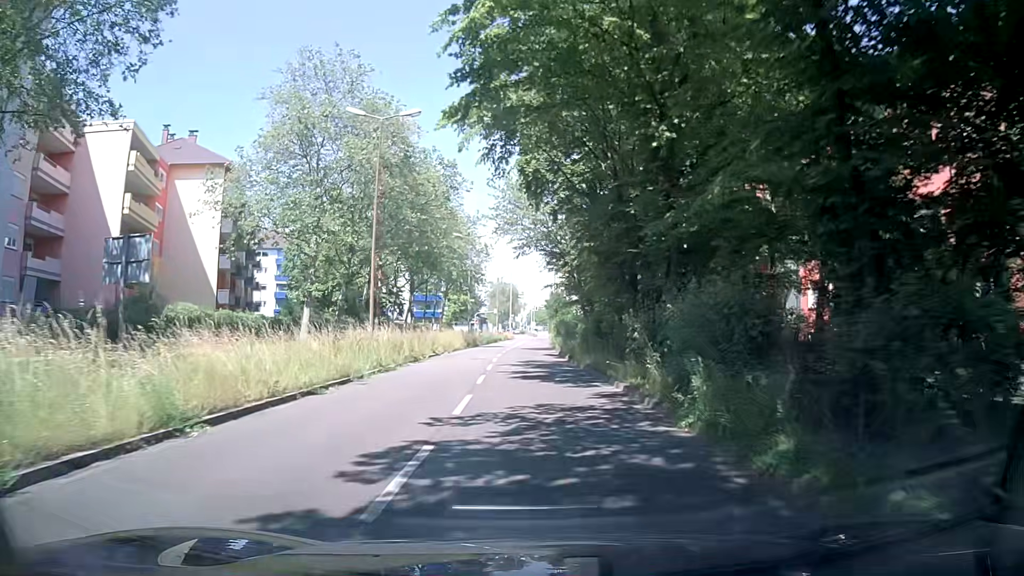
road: secondary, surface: asphalt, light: Day
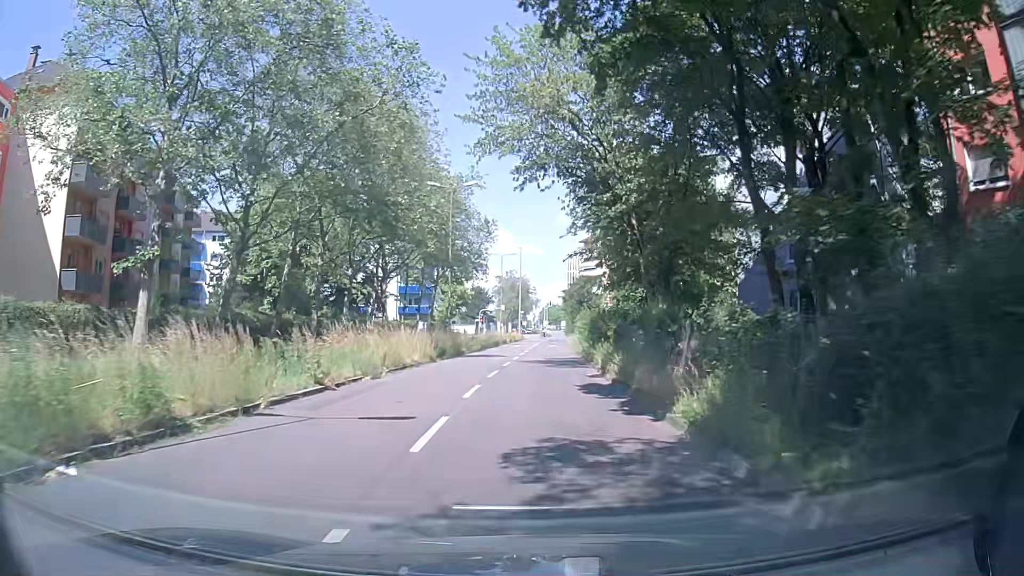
(-0.5, +21.4) m; -2°
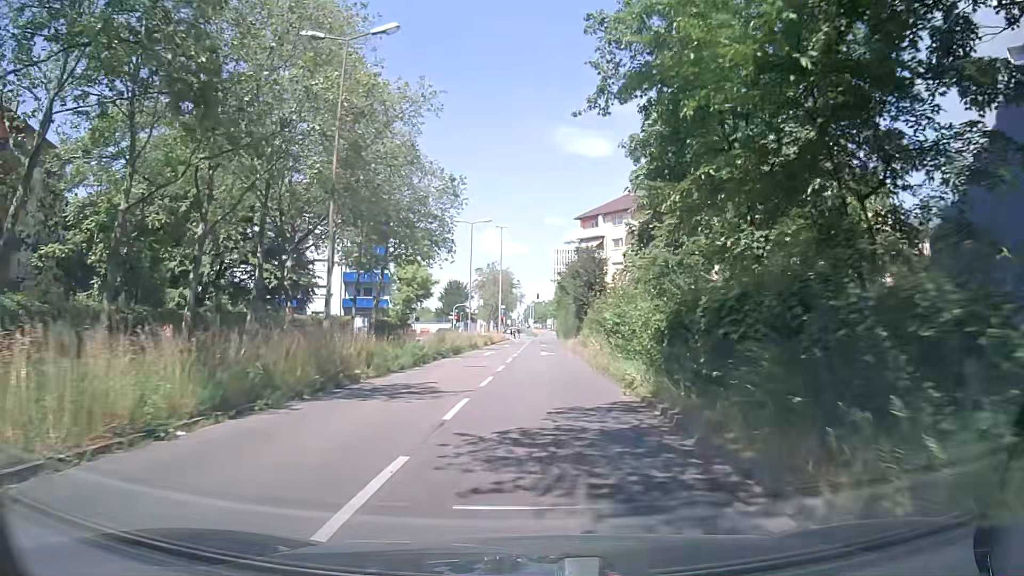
(+0.4, +21.2) m; +1°
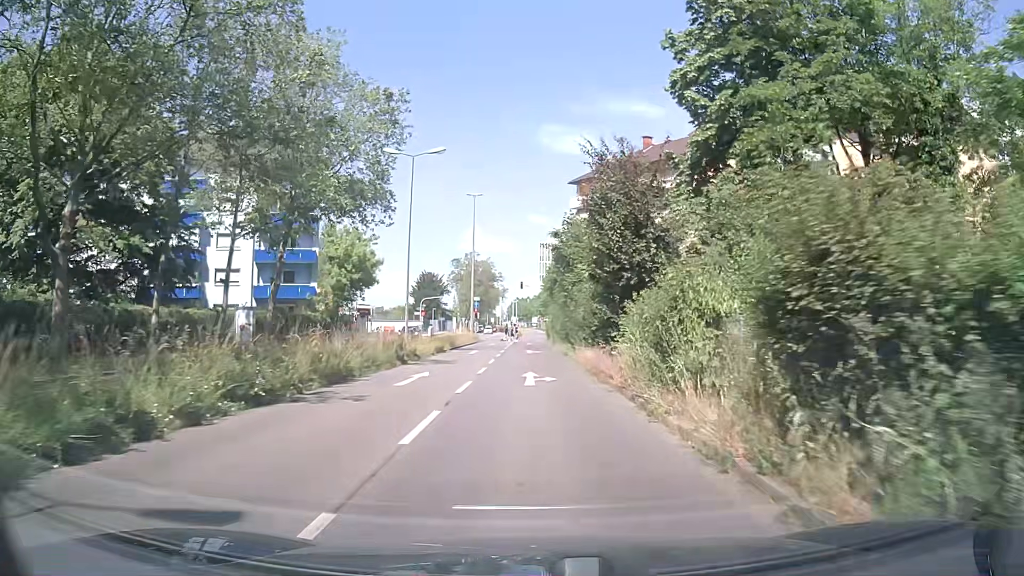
(+0.6, +20.1) m; +2°
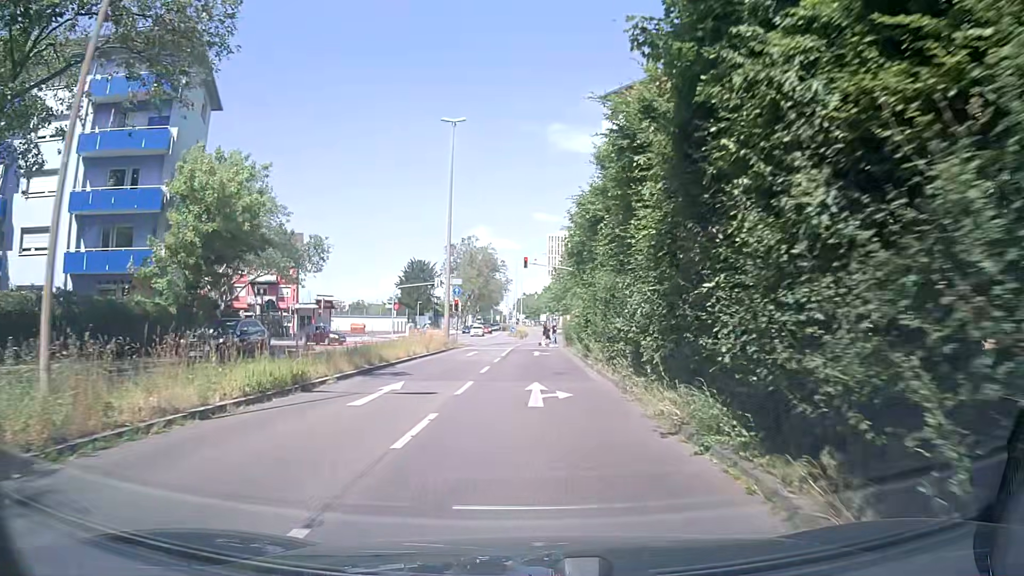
(+0.1, +24.2) m; 0°
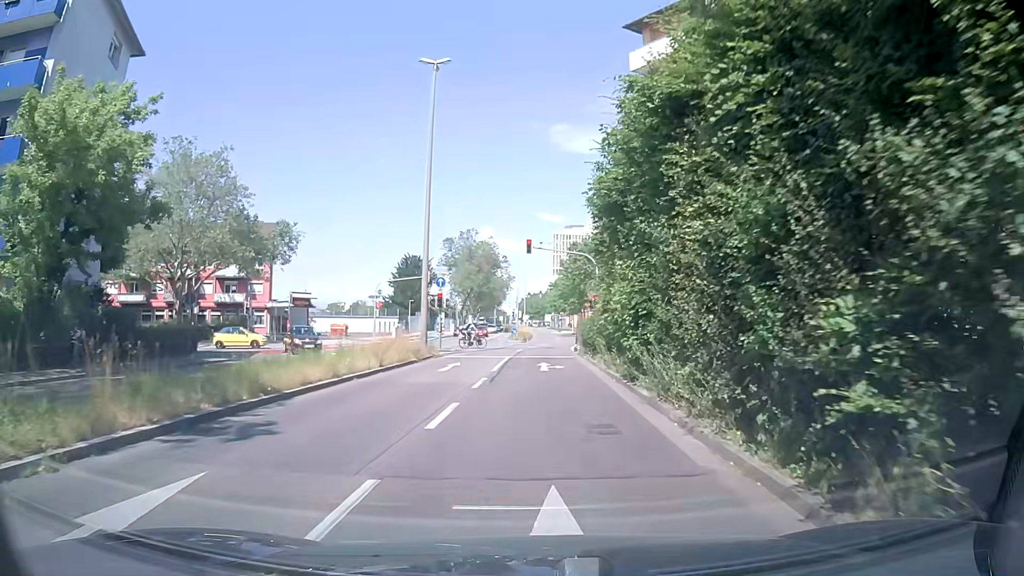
(-0.1, +10.4) m; -1°
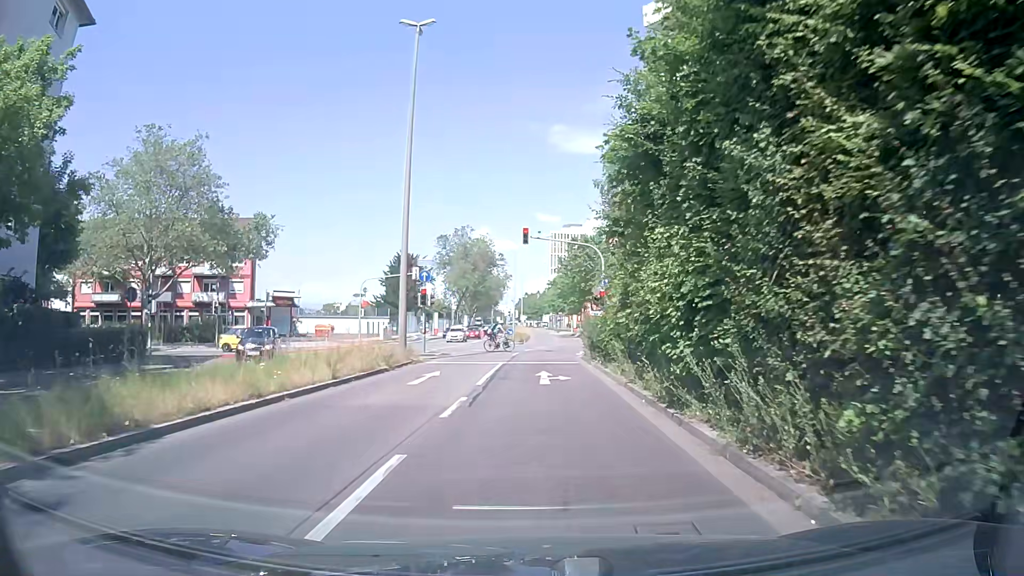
(0.0, +4.7) m; 0°
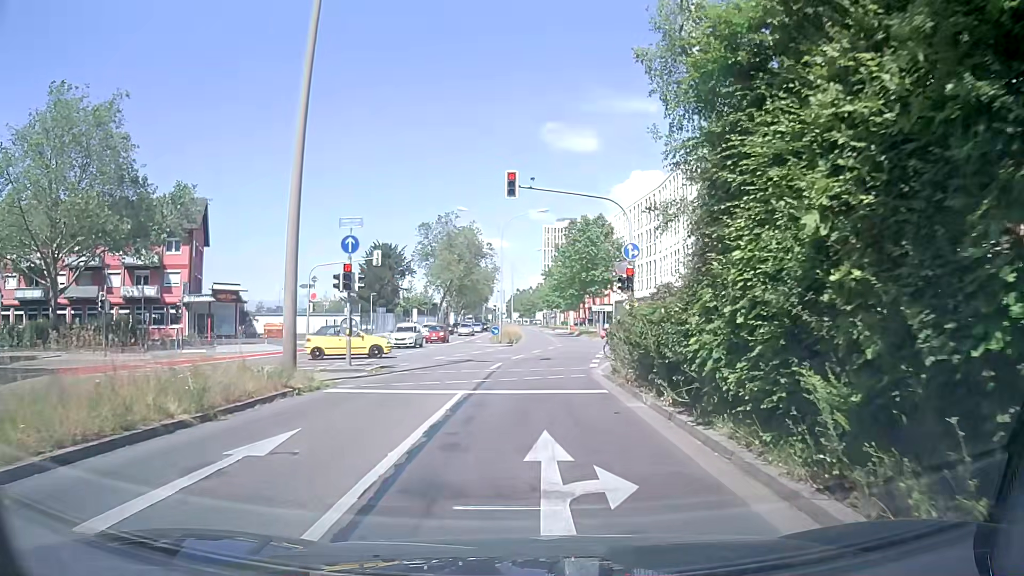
(+0.1, +12.1) m; 0°
